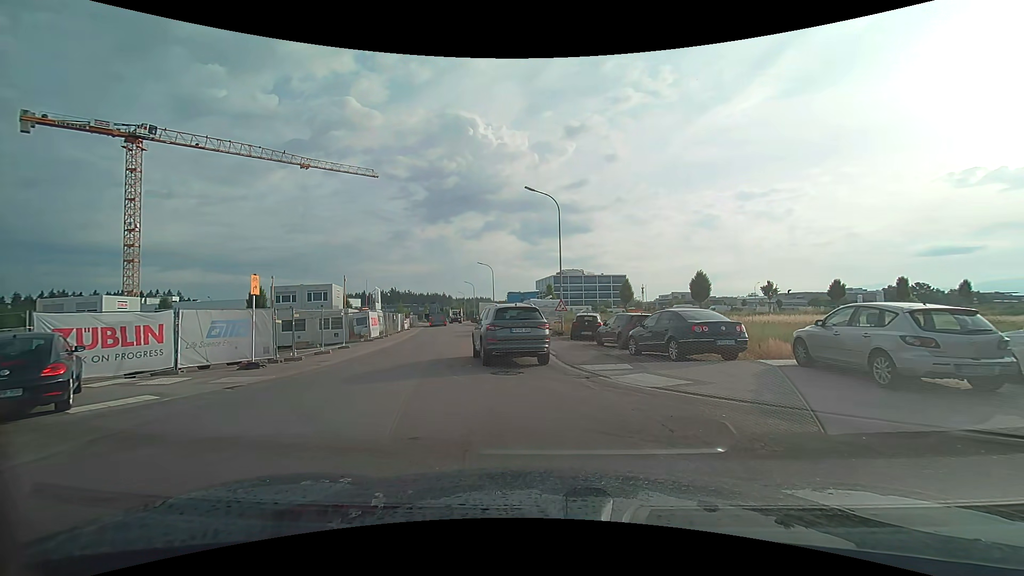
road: tertiary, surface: asphalt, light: Day
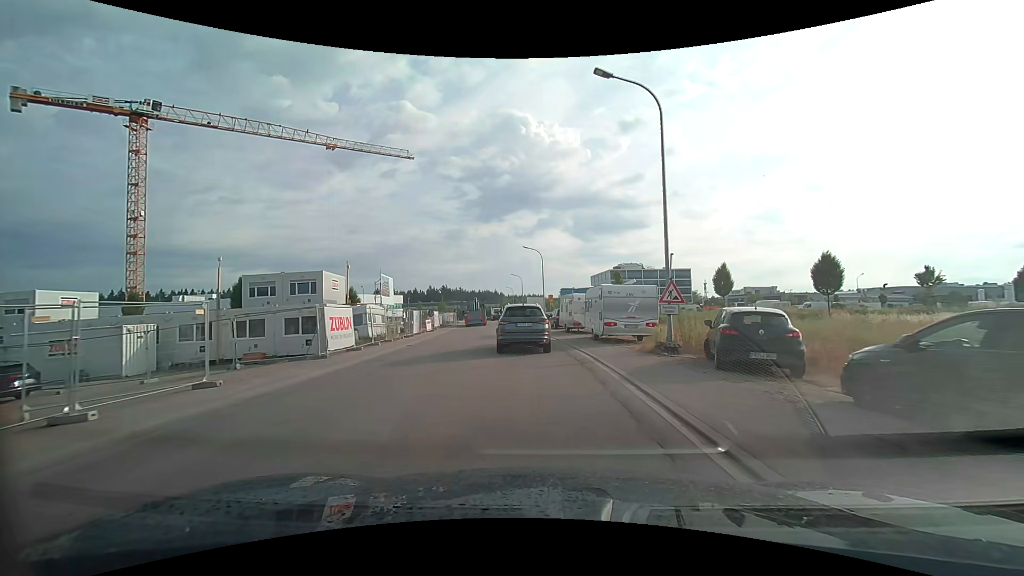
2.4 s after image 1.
(-0.9, +15.7) m; -6°
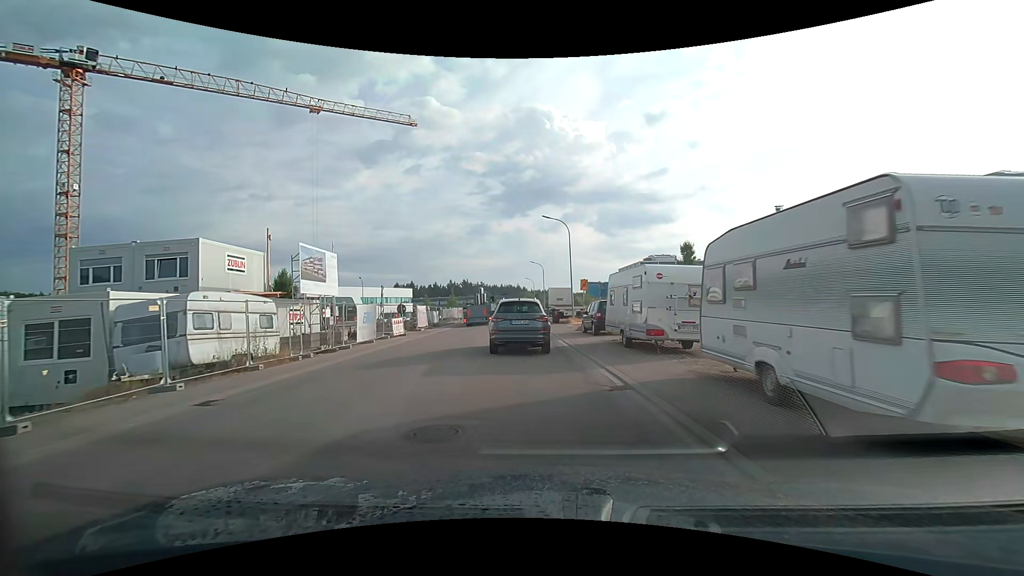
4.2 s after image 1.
(-0.2, +16.2) m; -2°
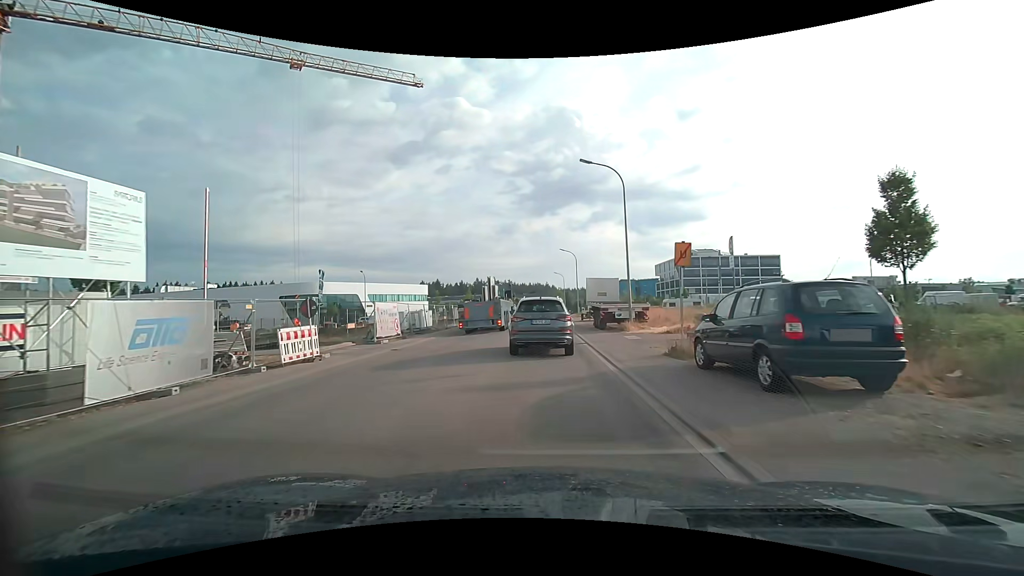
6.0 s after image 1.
(-0.5, +15.6) m; -3°
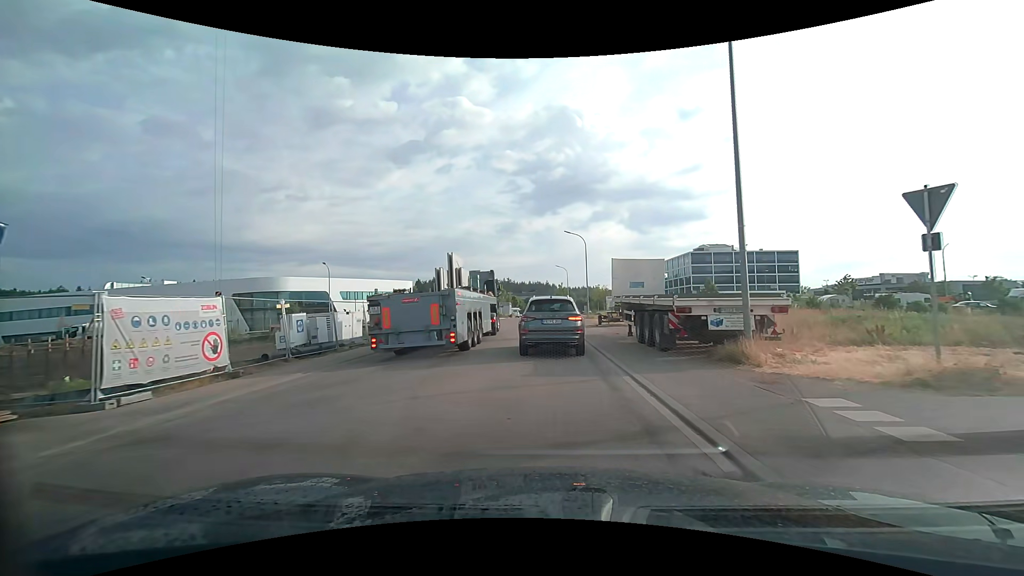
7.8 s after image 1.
(-0.1, +14.9) m; 0°
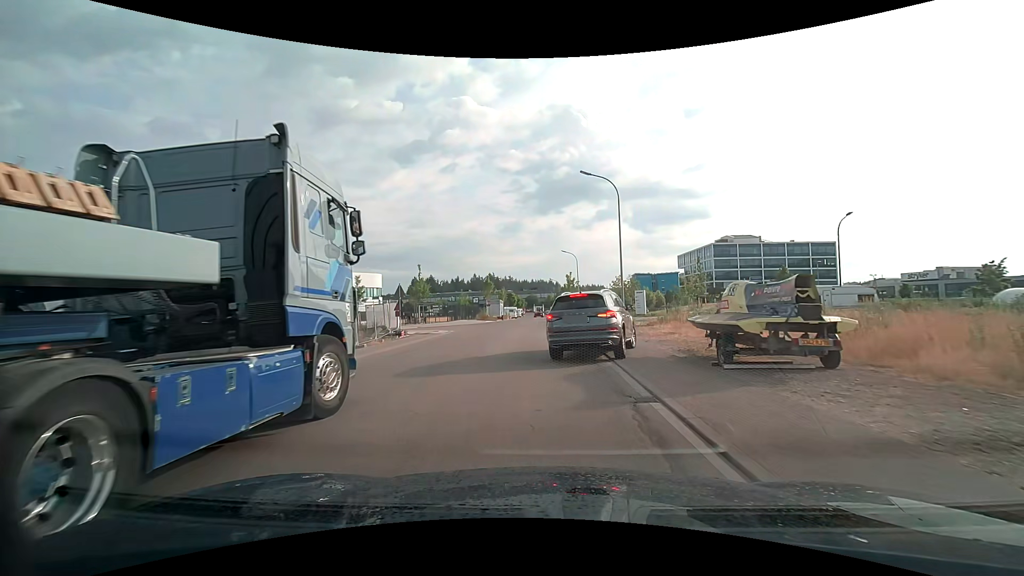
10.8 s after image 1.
(0.0, +22.6) m; -2°
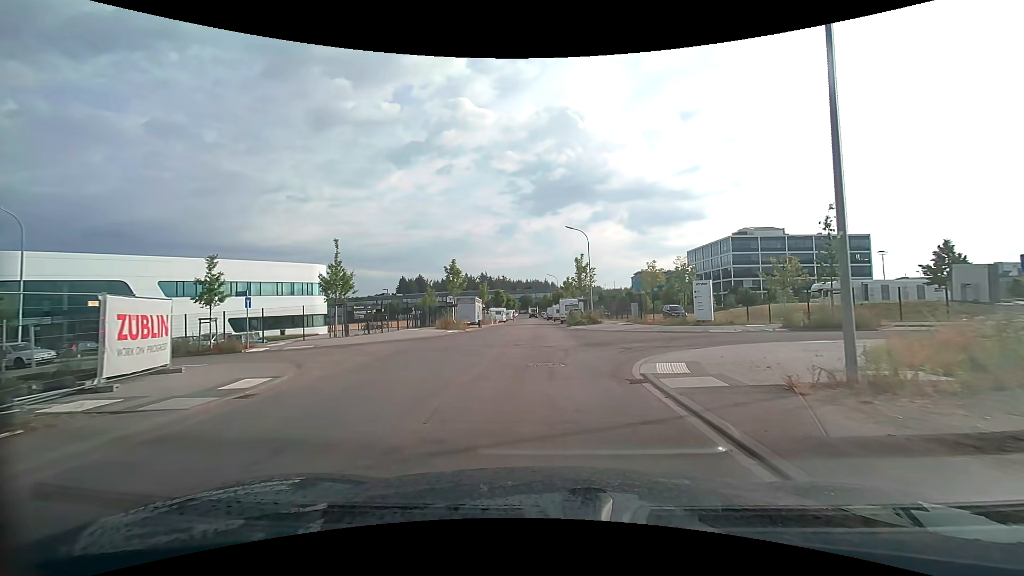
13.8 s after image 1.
(+0.1, +21.6) m; +2°
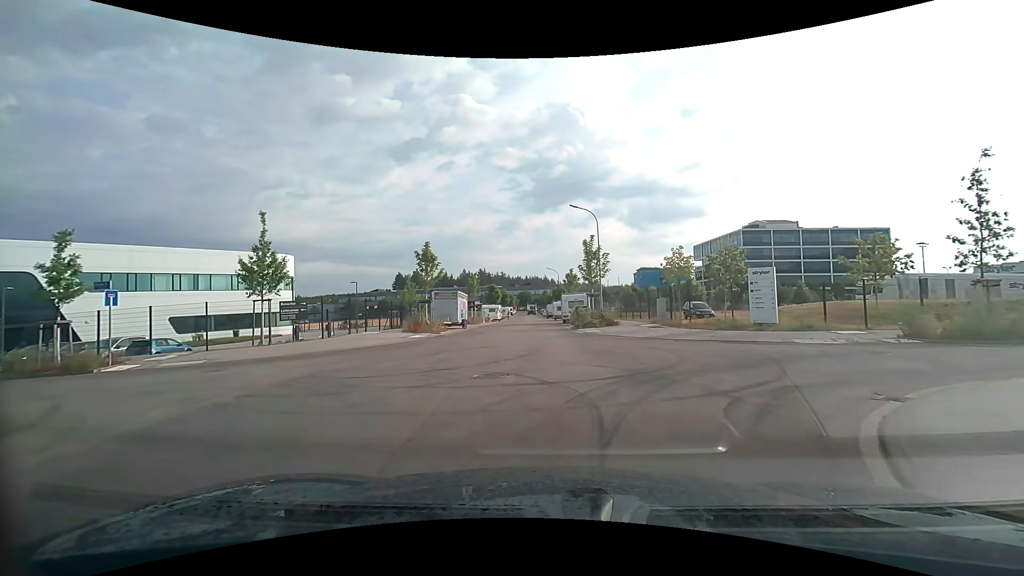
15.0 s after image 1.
(0.0, +8.6) m; 0°
(0, +10) (0, +20) (0, +30) (-1, +40) (-1, +50) (-1, +60) (-1, +70) (-2, +80) (-2, +90) (-2, +100) m
